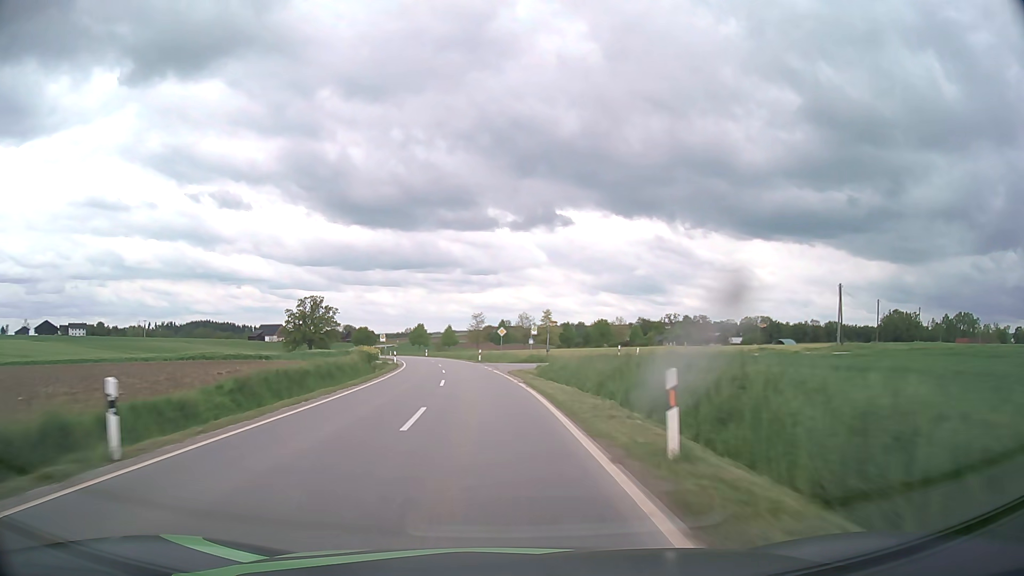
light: Day
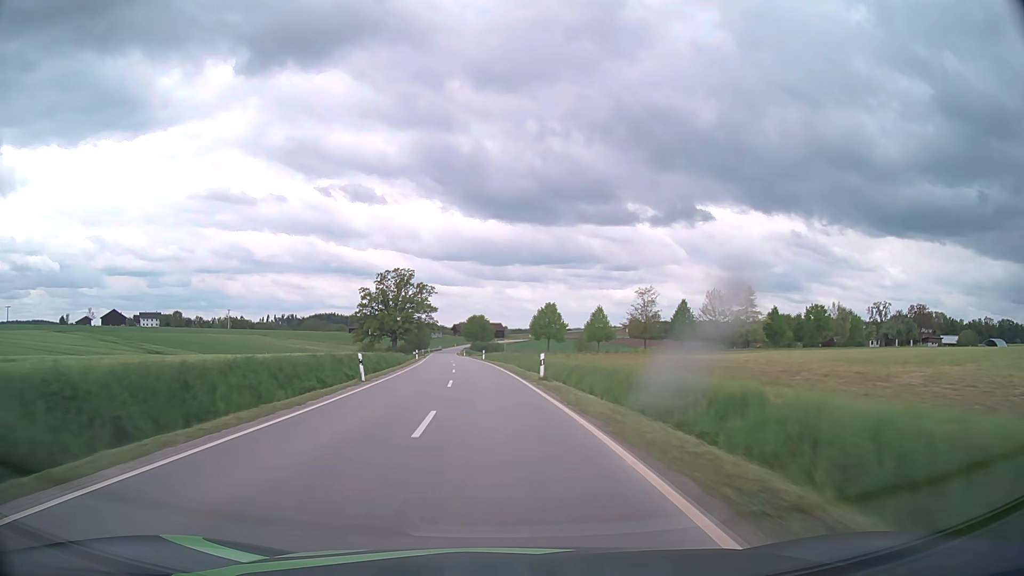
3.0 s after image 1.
(-7.8, +73.6) m; -12°
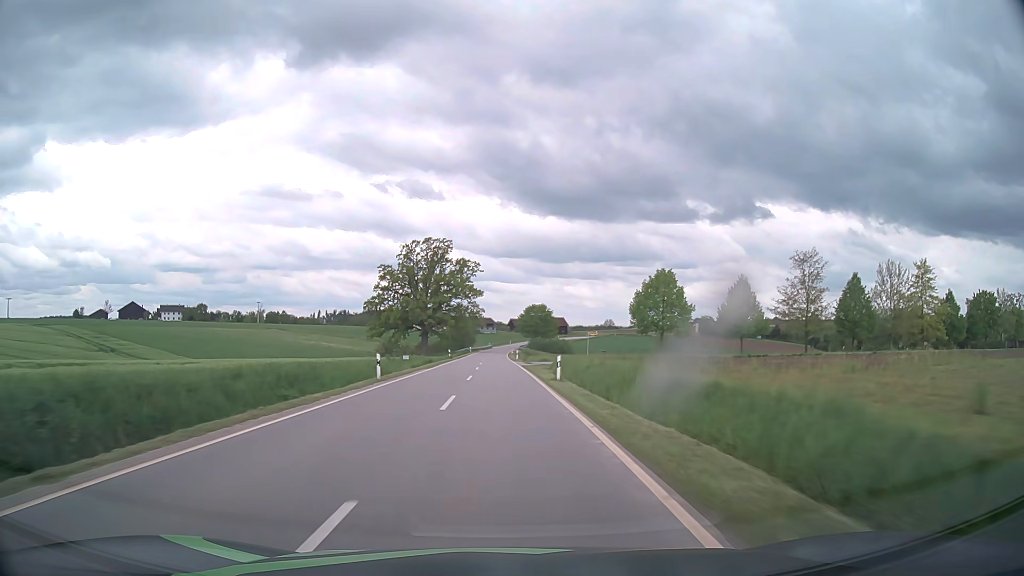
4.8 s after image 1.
(-2.2, +44.6) m; -5°
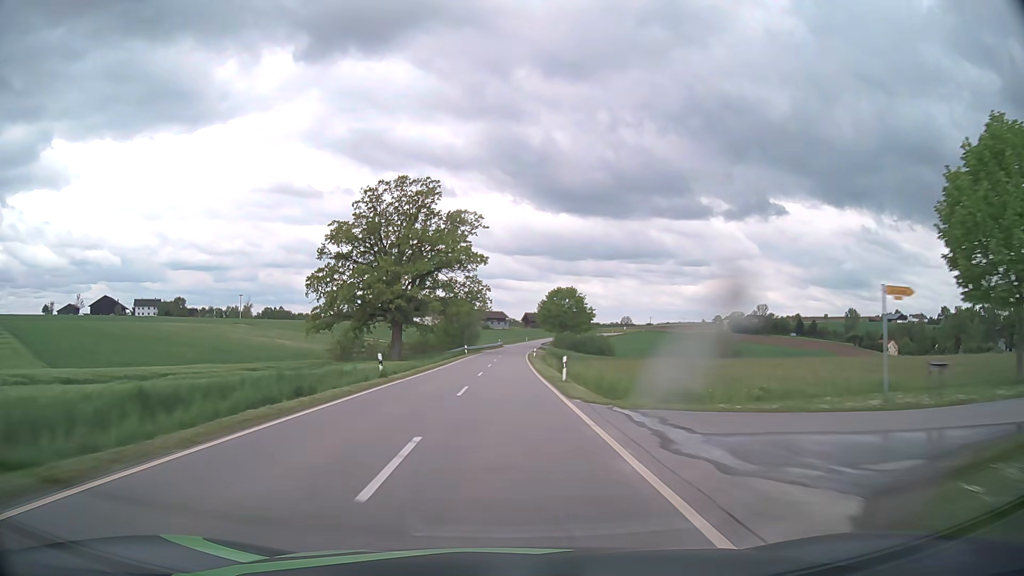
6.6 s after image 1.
(-0.5, +44.8) m; -1°
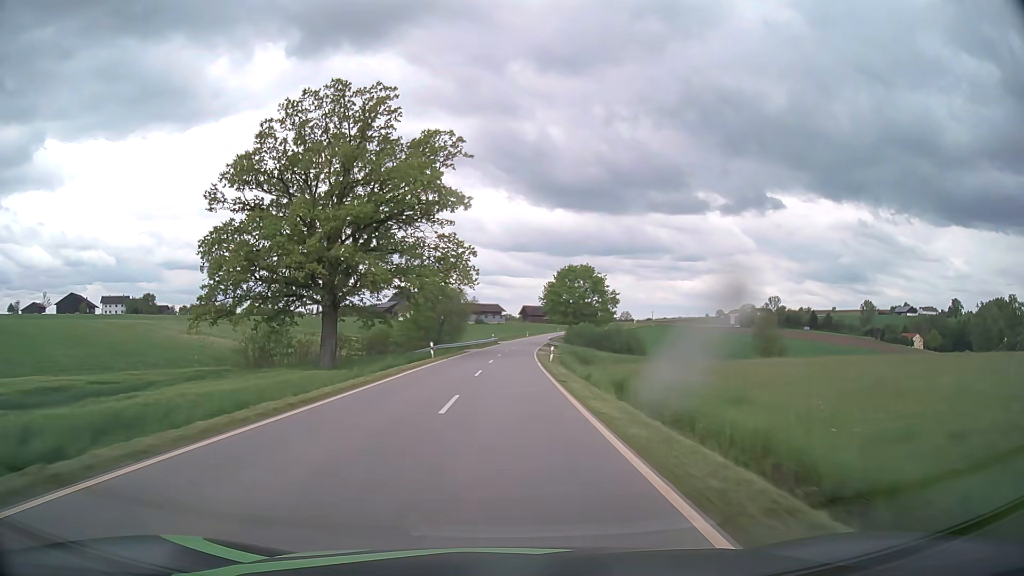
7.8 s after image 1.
(+0.1, +29.9) m; 0°
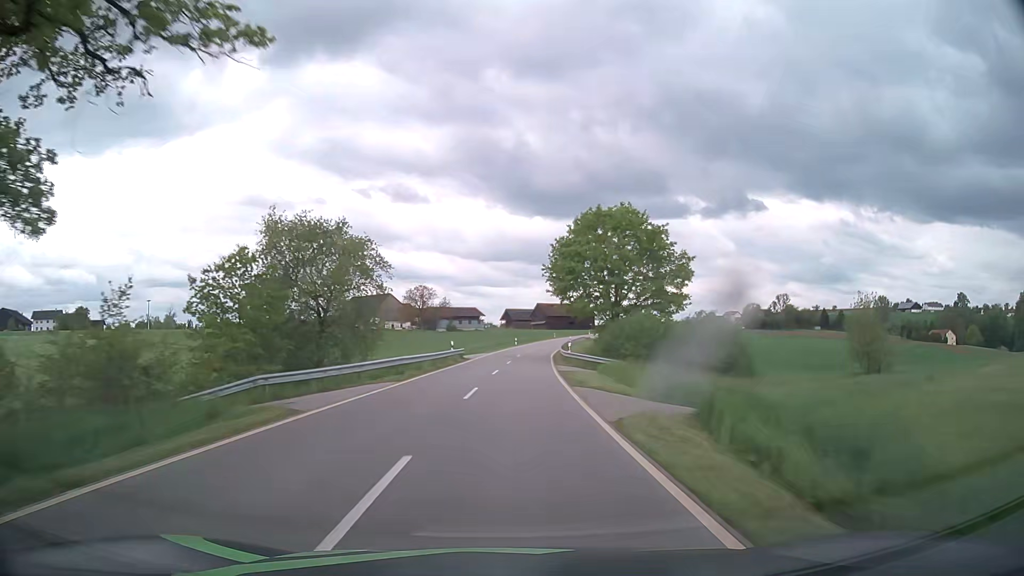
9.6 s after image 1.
(+0.5, +45.0) m; +2°
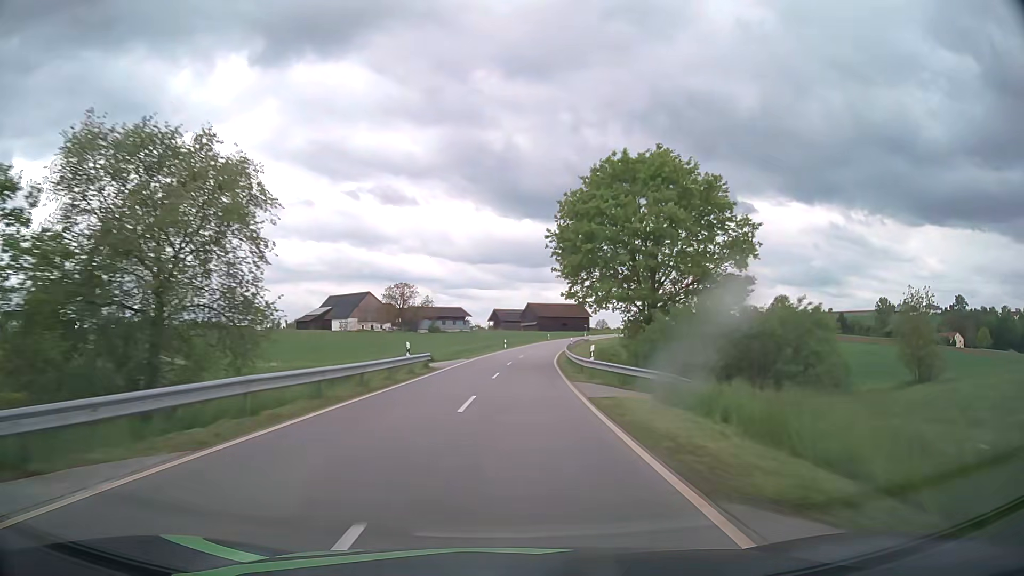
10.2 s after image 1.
(+0.1, +15.2) m; 0°
(0, +10) (0, +20) (+1, +30) (+1, +40) (+2, +50) (+3, +60) (+5, +70) (+6, +80) (+8, +90) (+9, +99) m
